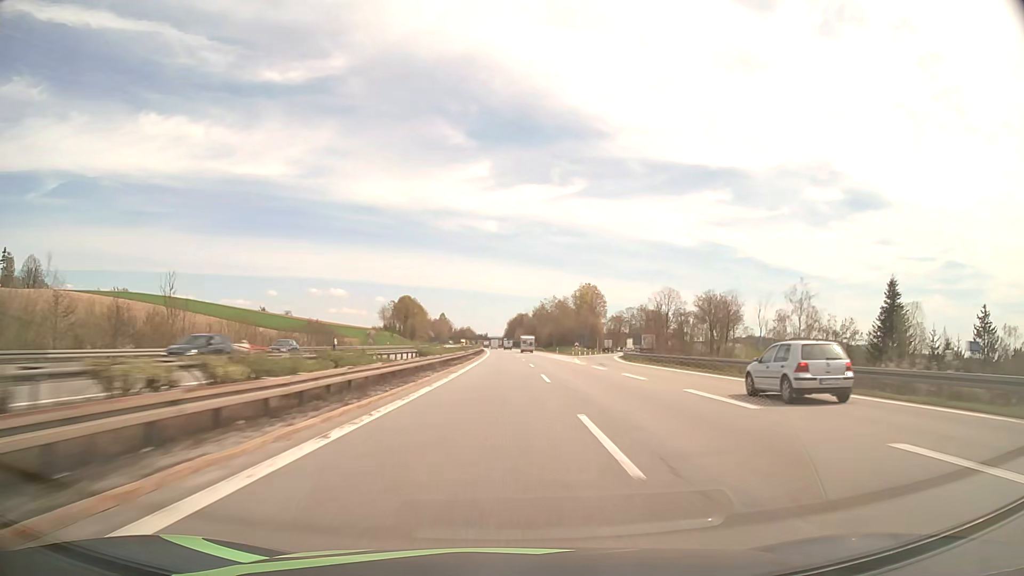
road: motorway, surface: asphalt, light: Day
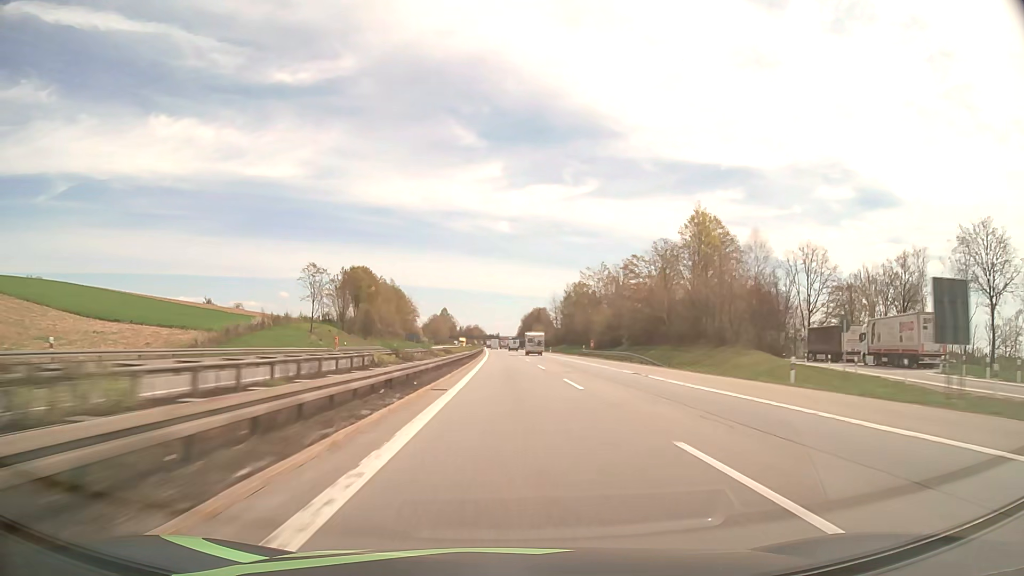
(-0.9, +92.8) m; -1°
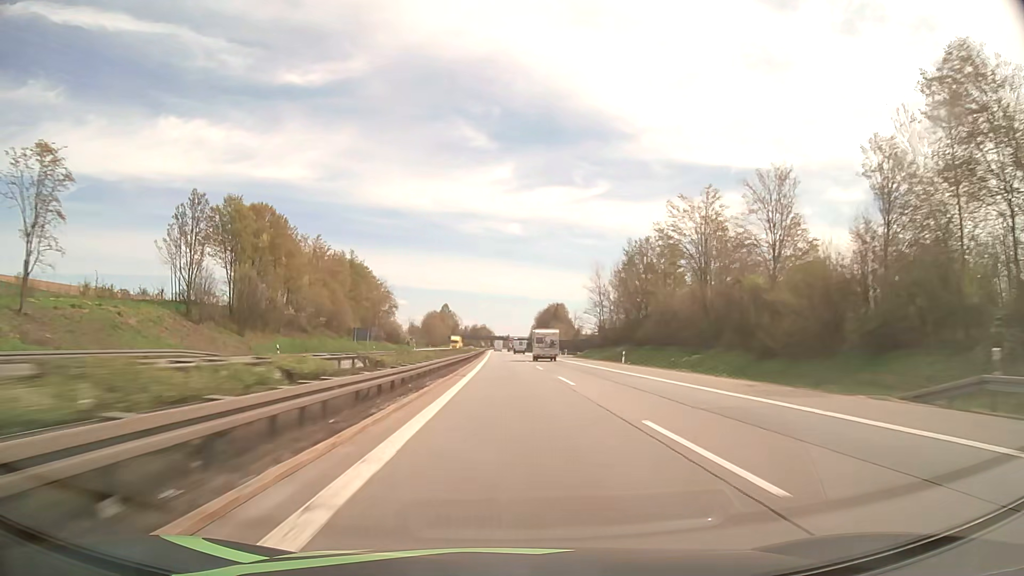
(-0.5, +69.7) m; -1°
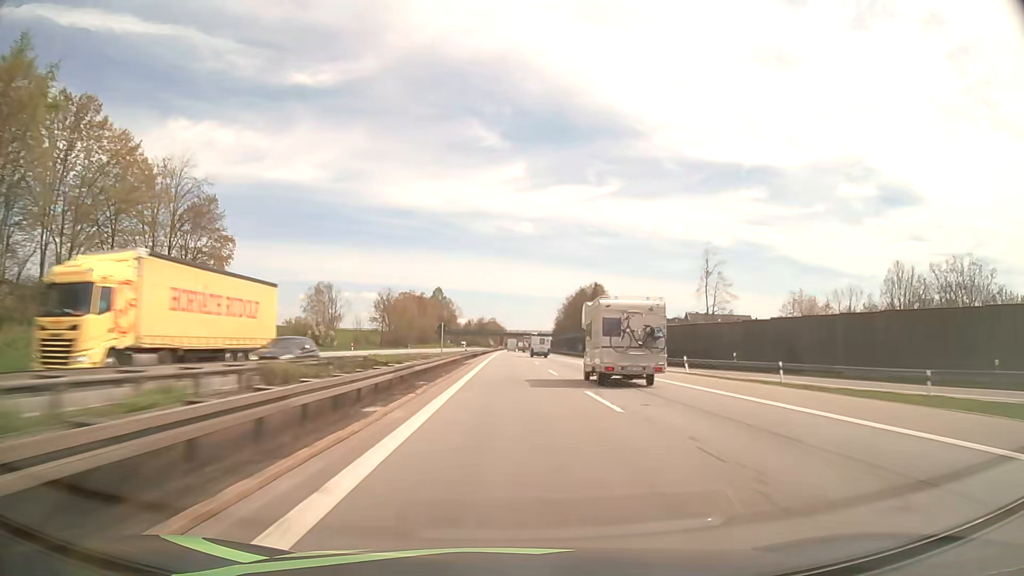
(-1.4, +116.4) m; -1°
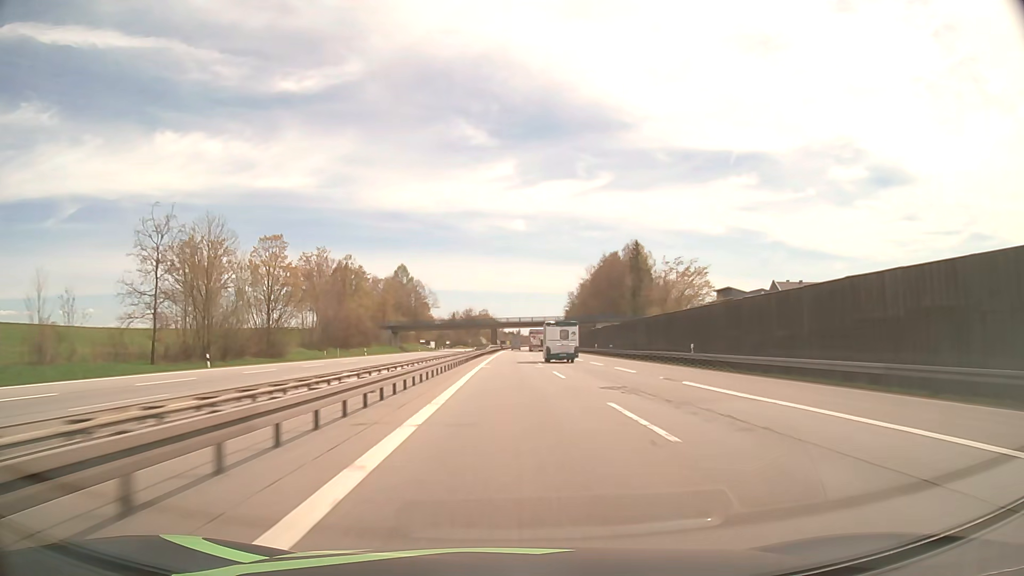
(+0.4, +93.3) m; 0°
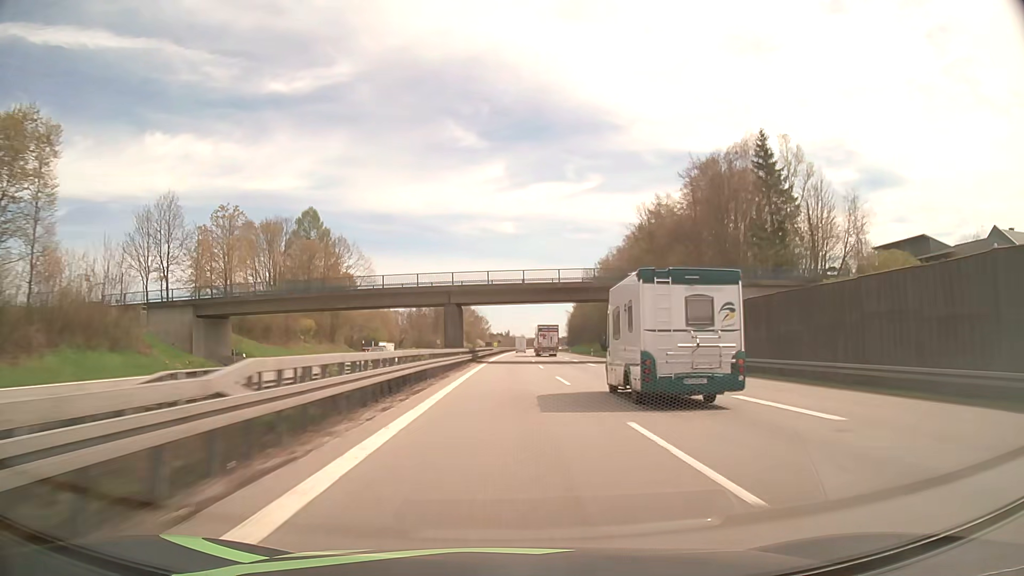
(+0.7, +93.2) m; +1°
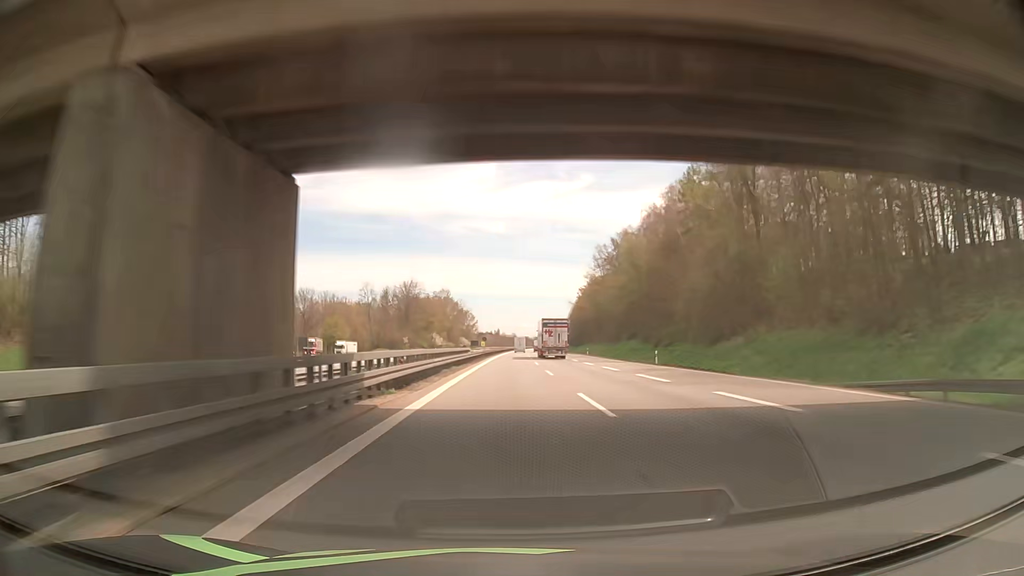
(+0.3, +46.6) m; +1°
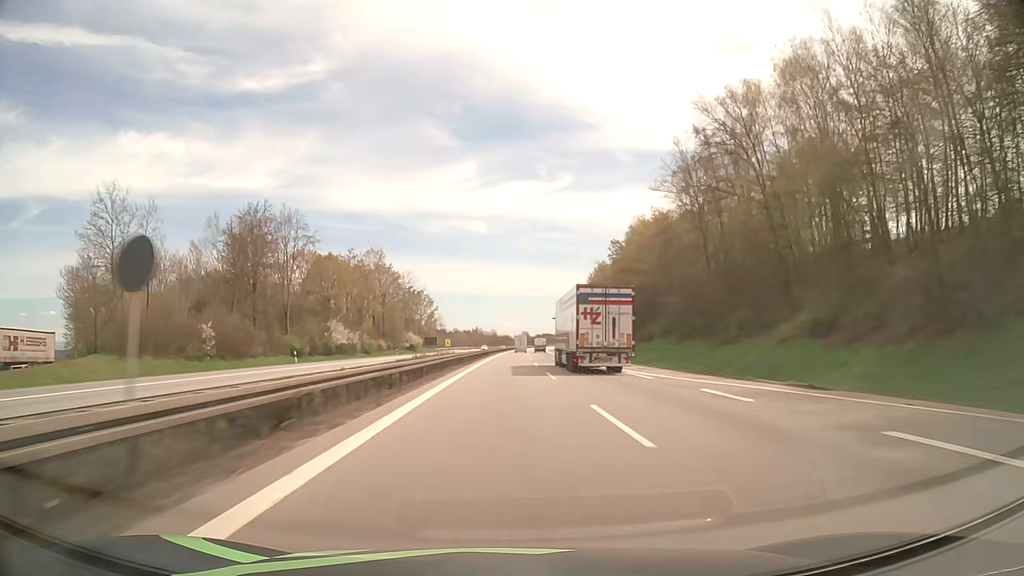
(+0.7, +93.1) m; +2°
(0, +10) (0, +20) (0, +30) (0, +40) (0, +50) (0, +60) (+1, +70) (+1, +80) (+1, +90) (+1, +100) m
